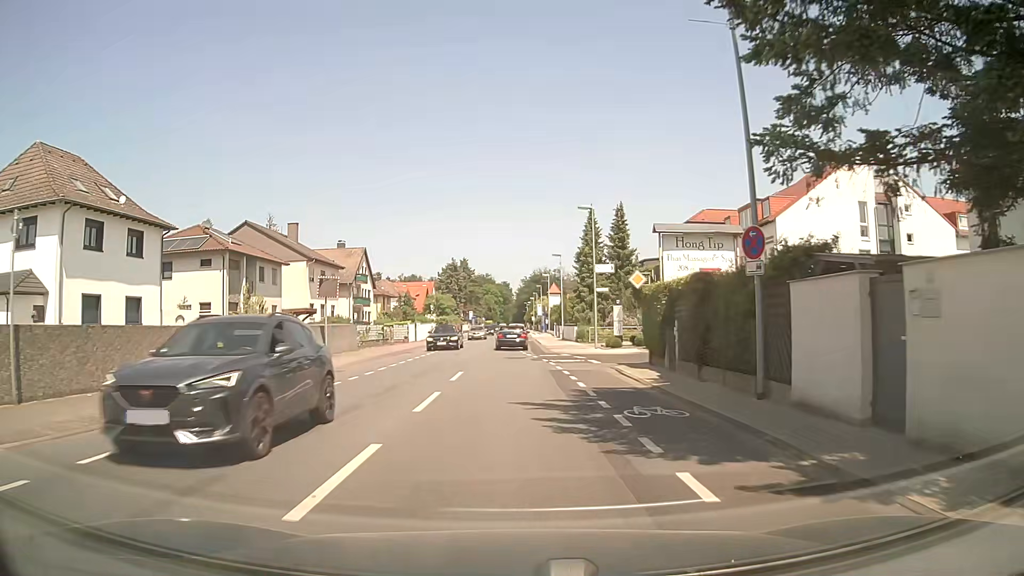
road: secondary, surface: asphalt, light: Day
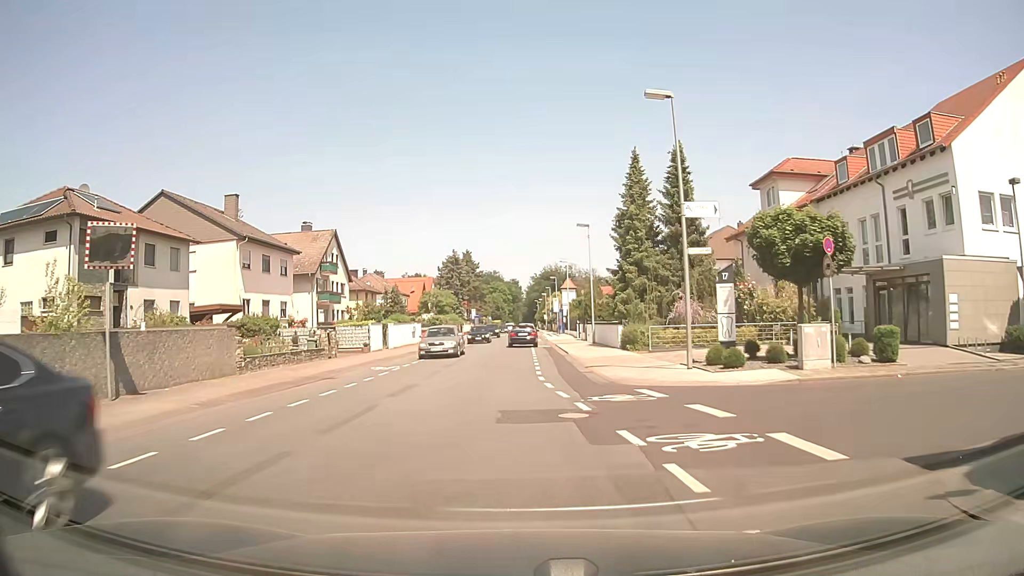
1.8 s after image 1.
(-0.1, +17.9) m; -1°
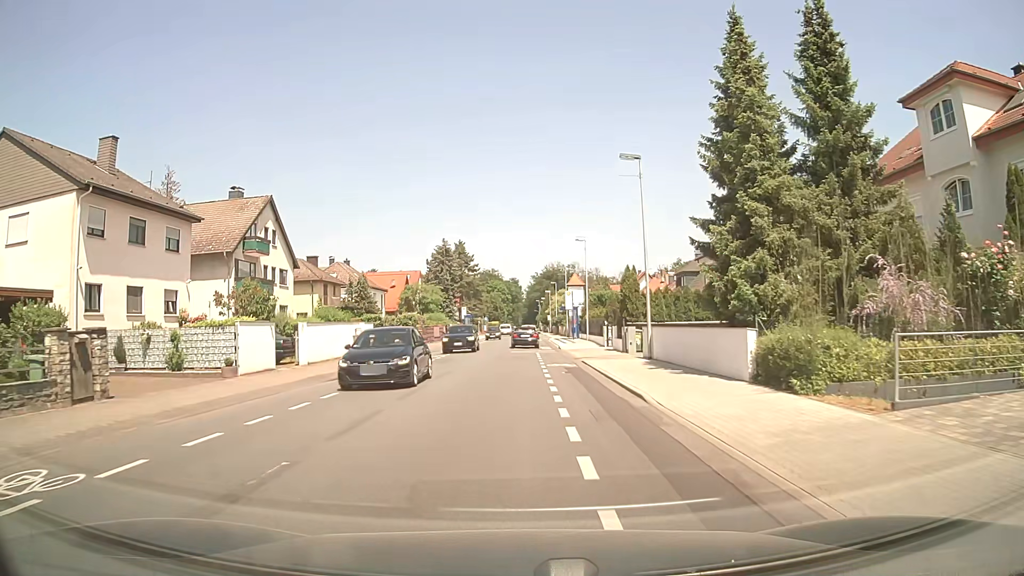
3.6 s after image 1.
(+0.1, +18.6) m; +1°
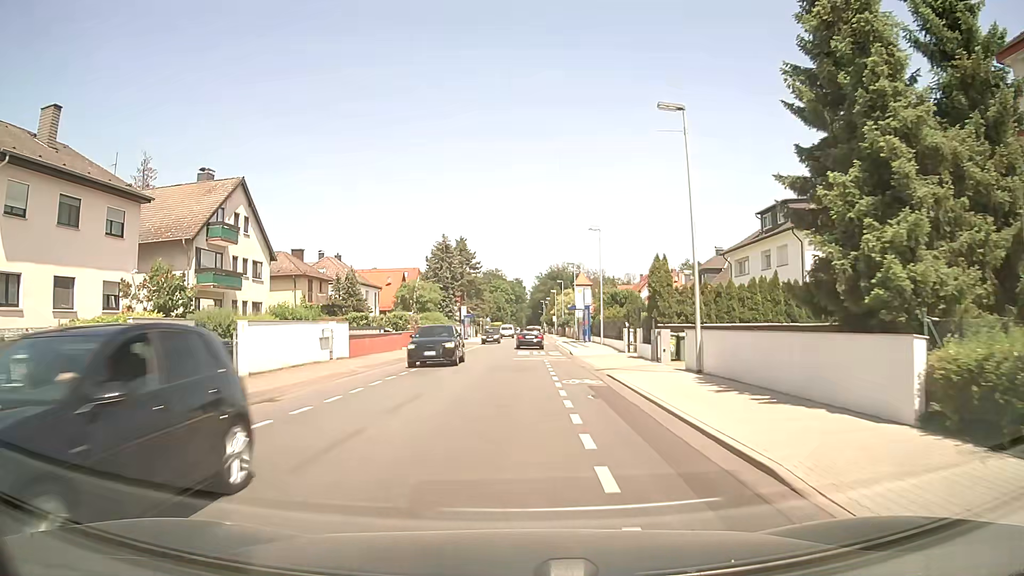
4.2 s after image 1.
(0.0, +6.4) m; -1°
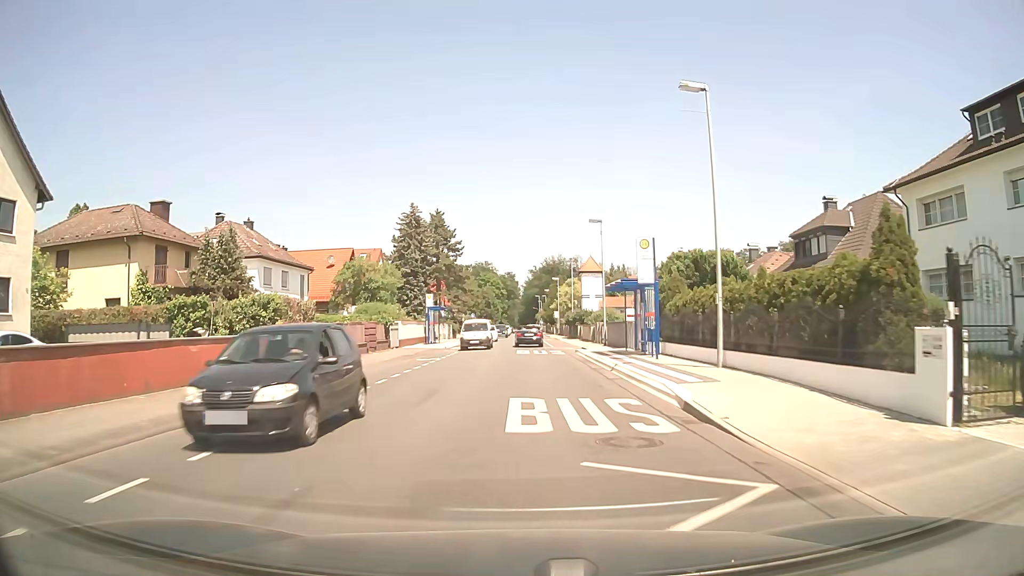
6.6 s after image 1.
(+0.1, +26.4) m; +1°
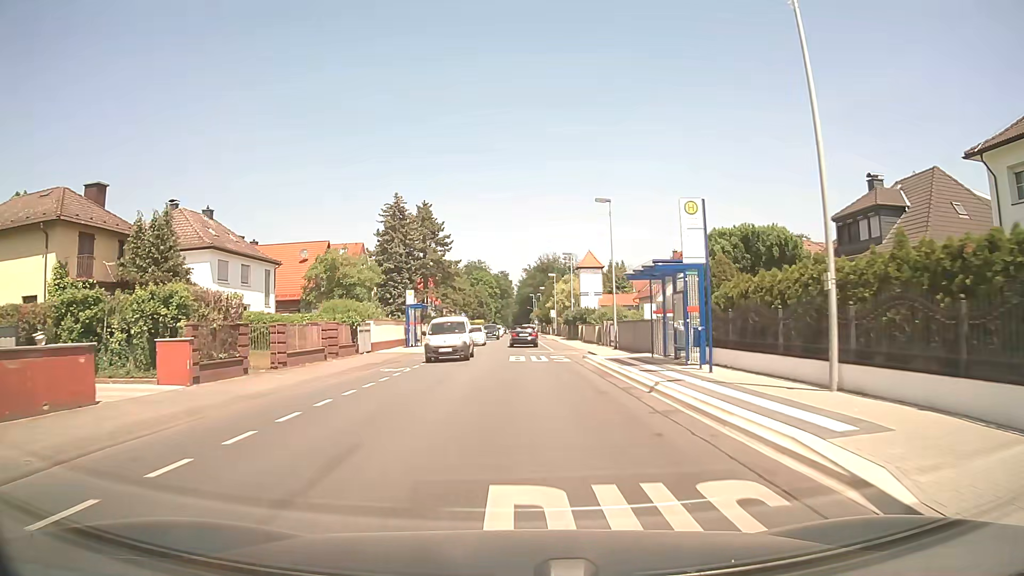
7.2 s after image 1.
(0.0, +6.9) m; 0°
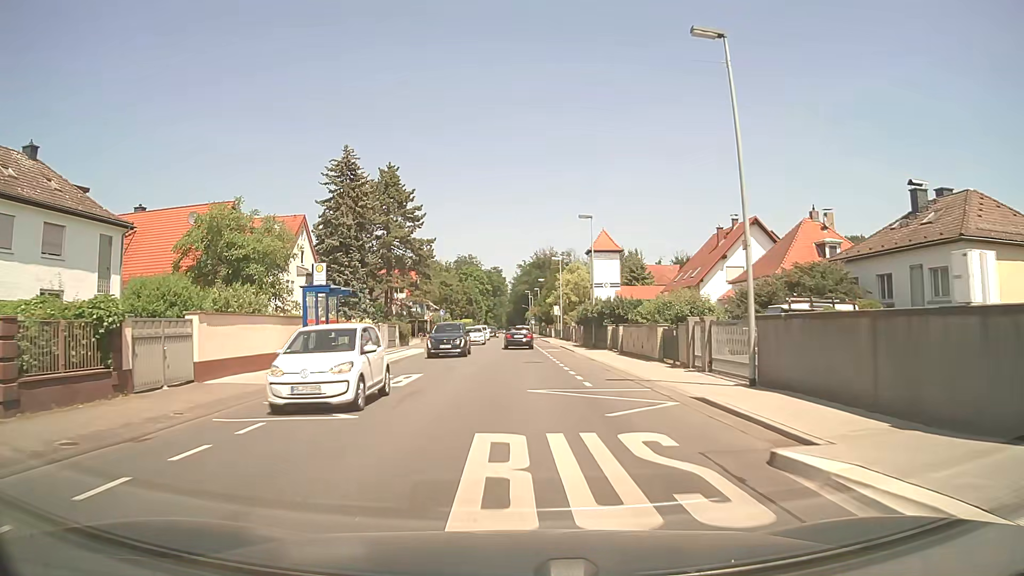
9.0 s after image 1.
(+0.2, +21.1) m; +1°
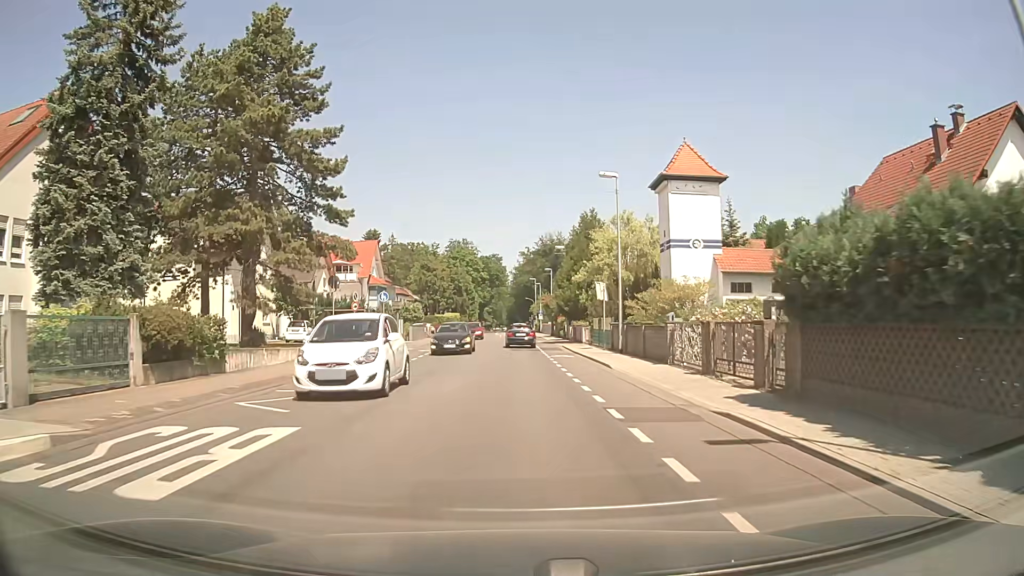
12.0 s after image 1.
(-0.1, +35.2) m; 0°
(0, +10) (0, +20) (0, +30) (0, +40) (0, +50) (0, +60) (0, +70) (0, +80) (0, +90) (0, +100) m
